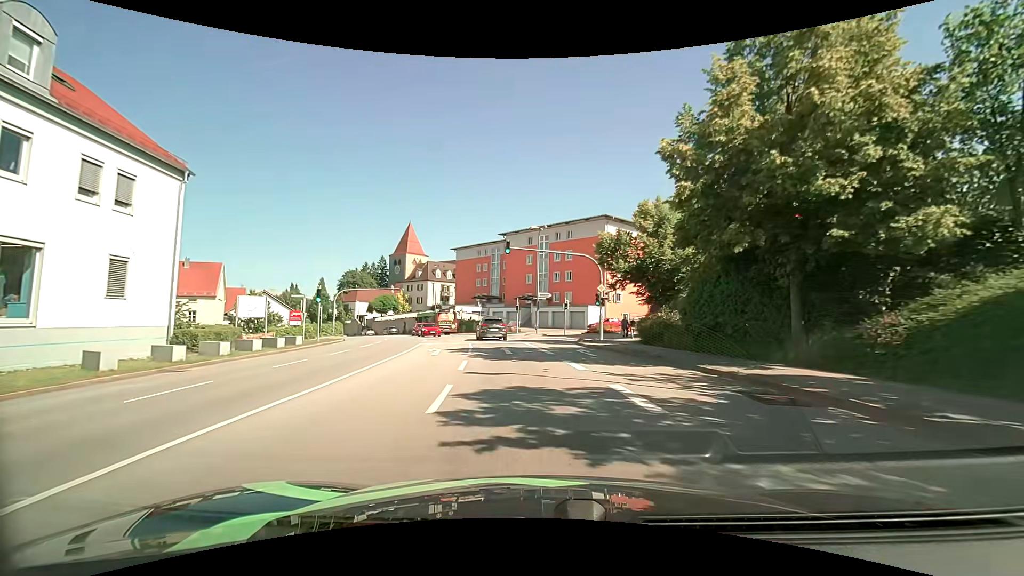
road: tertiary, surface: asphalt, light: Day
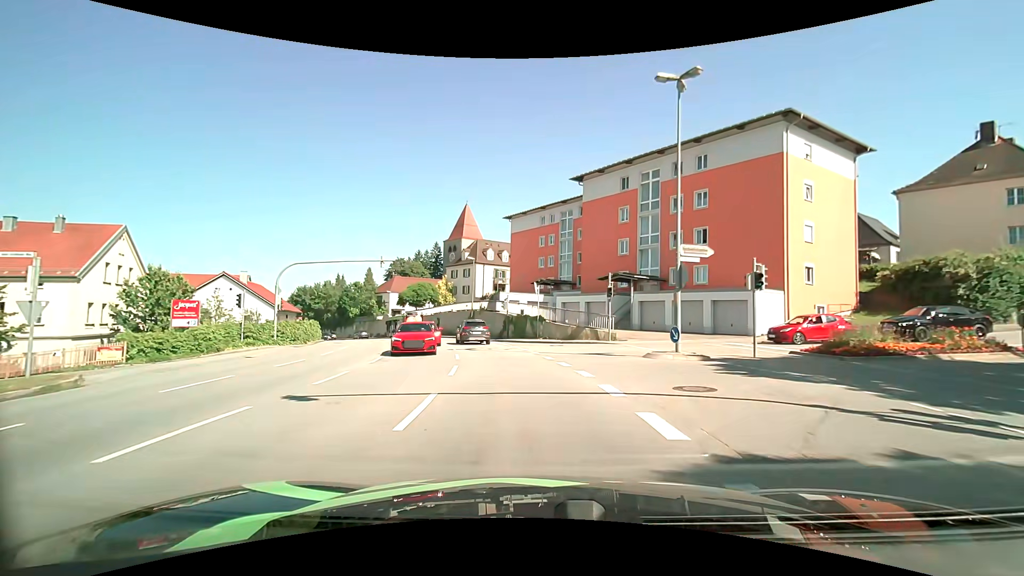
(-2.3, +28.6) m; -9°
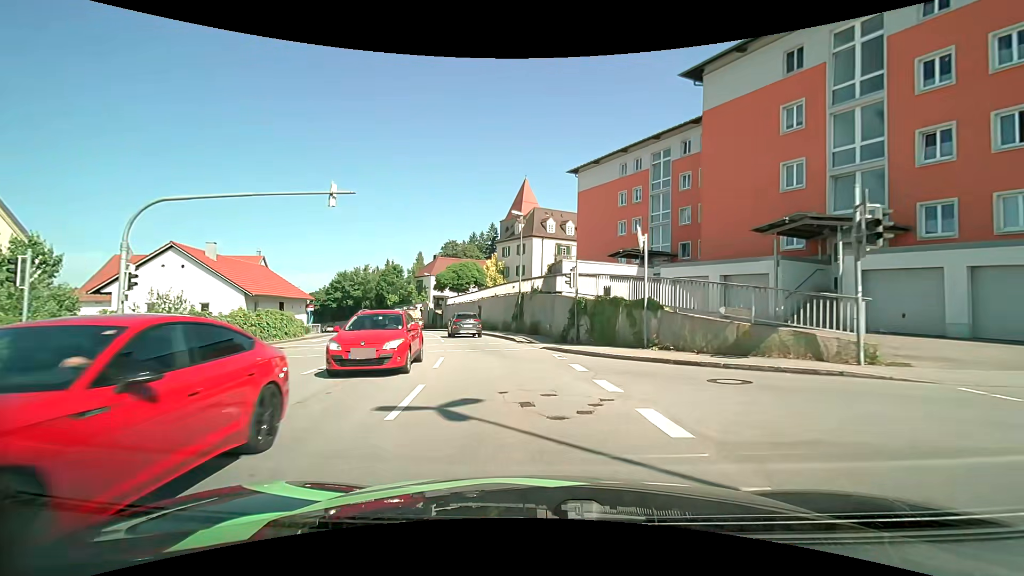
(-1.1, +18.0) m; -7°
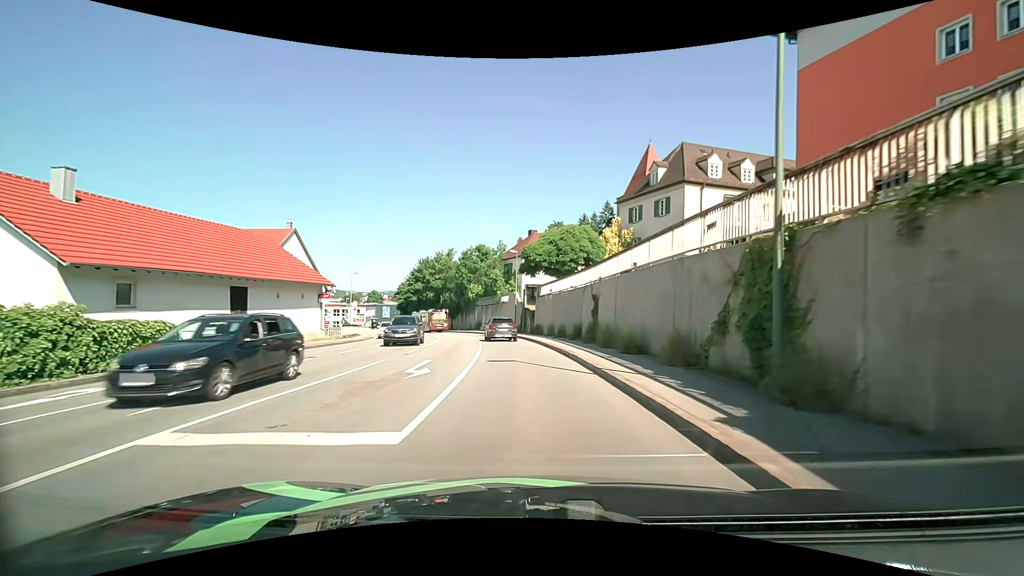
(-2.8, +24.2) m; -13°
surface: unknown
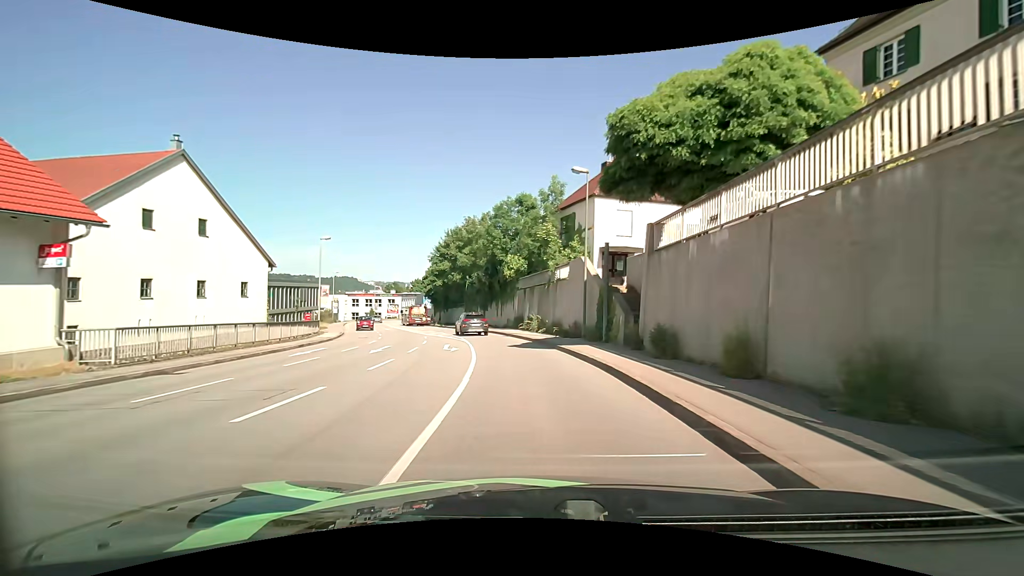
(-1.4, +25.1) m; -7°
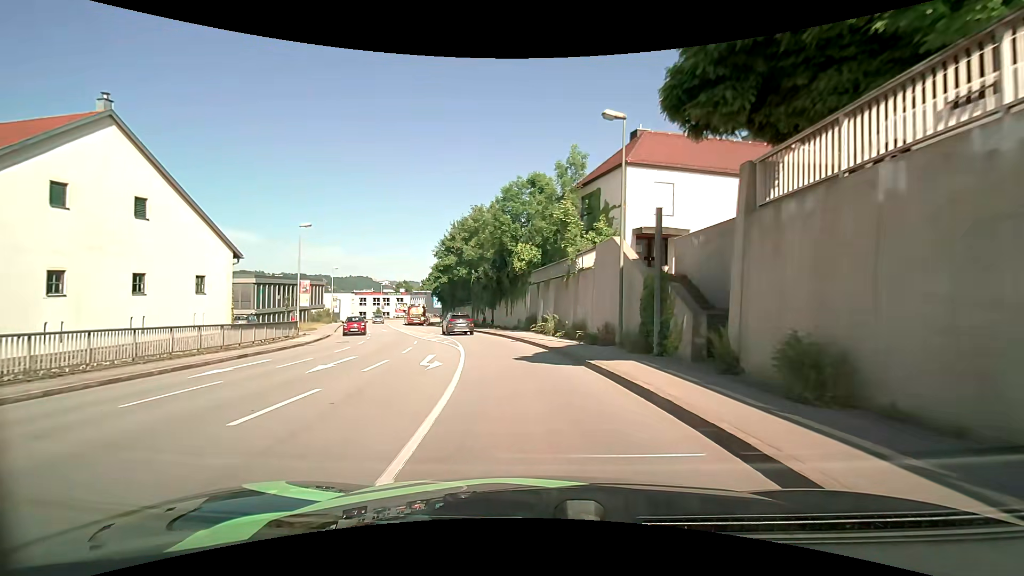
(0.0, +6.2) m; -2°
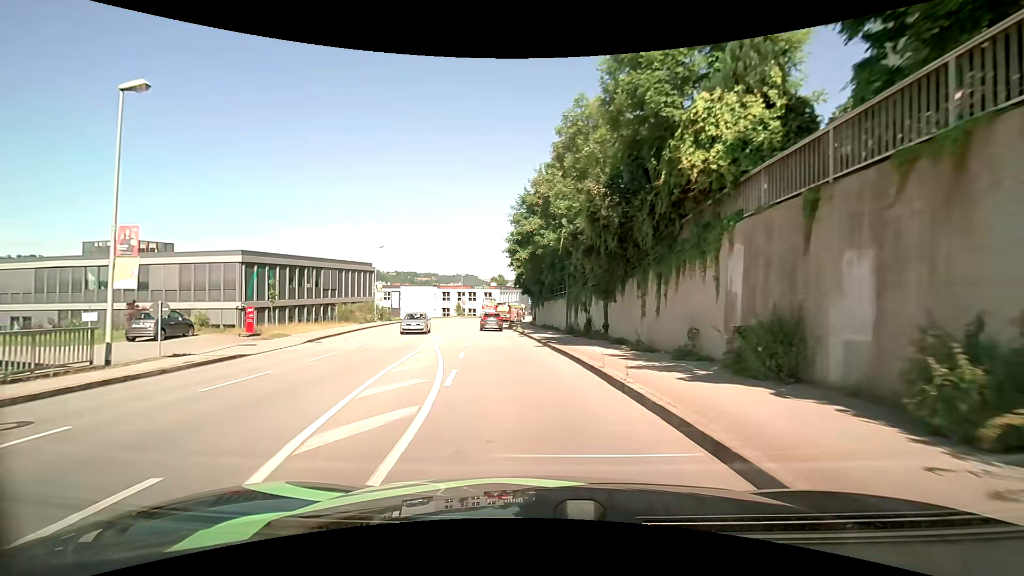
(-2.0, +23.7) m; -12°
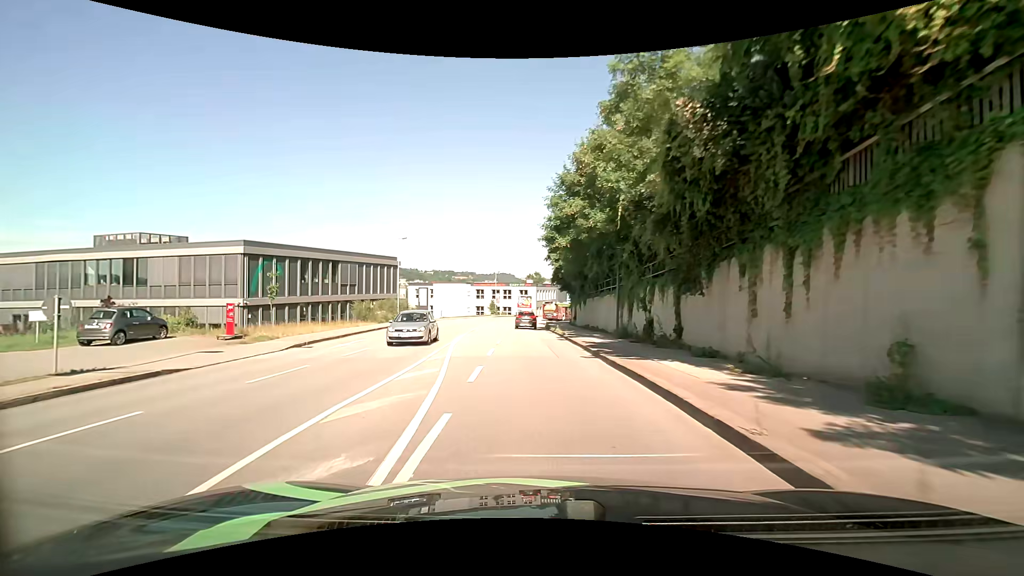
(-0.2, +5.7) m; -3°
(-1, +10) (-2, +20) (-3, +30) (-4, +40) (-4, +50) (-4, +60) (-4, +70) (-2, +80) (+1, +89) (+5, +98) m
